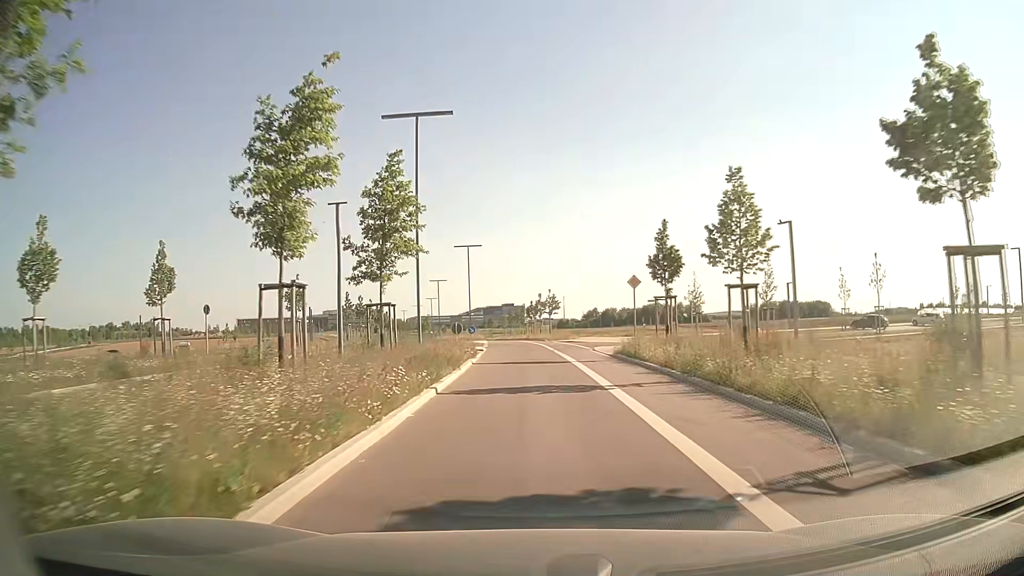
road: tertiary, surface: asphalt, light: Day
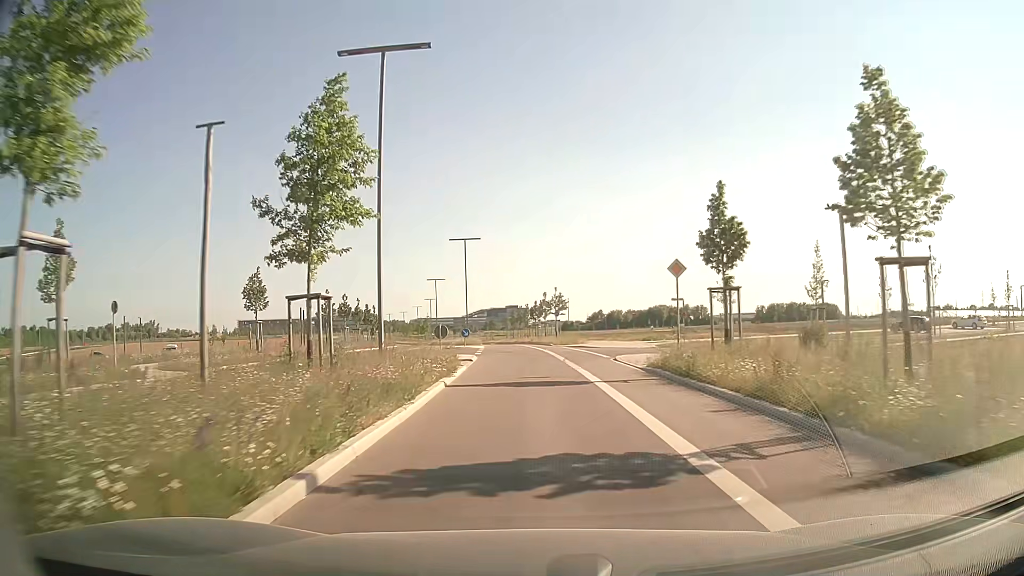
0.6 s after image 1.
(0.0, +7.4) m; 0°
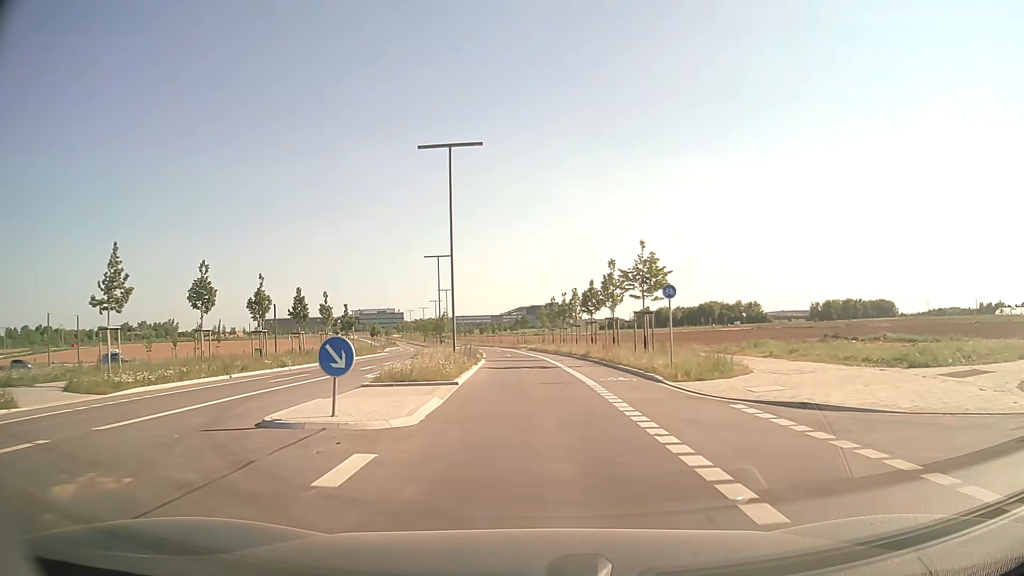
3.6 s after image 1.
(-1.0, +34.1) m; -3°
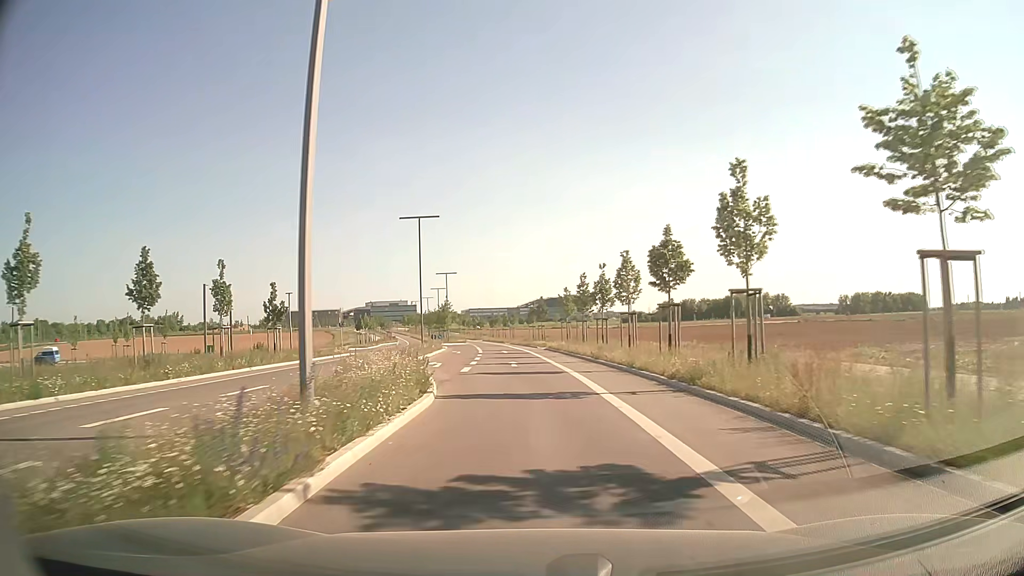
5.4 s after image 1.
(-0.4, +21.8) m; -2°
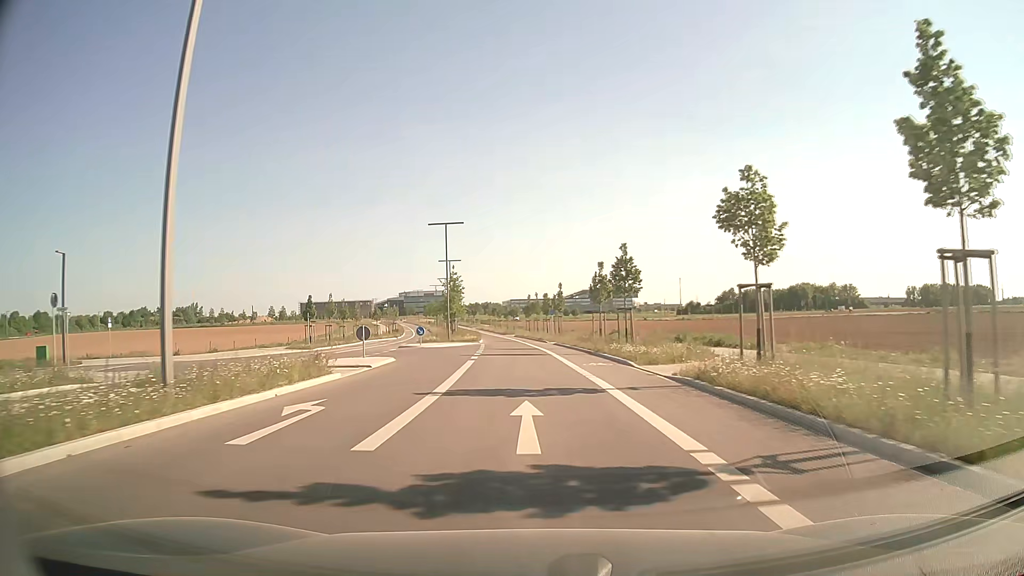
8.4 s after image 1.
(-1.4, +40.1) m; -4°
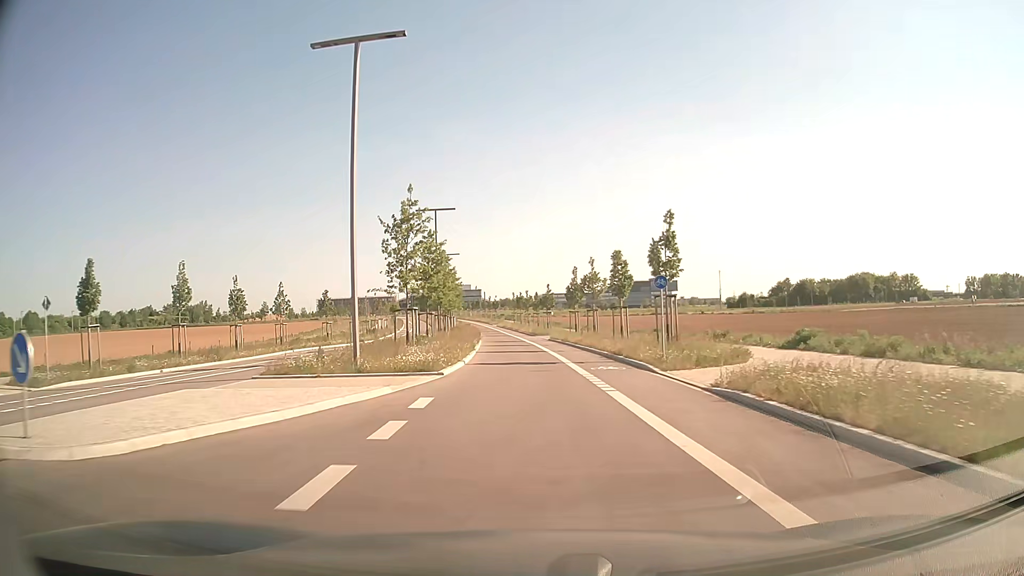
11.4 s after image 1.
(-1.3, +37.9) m; -3°
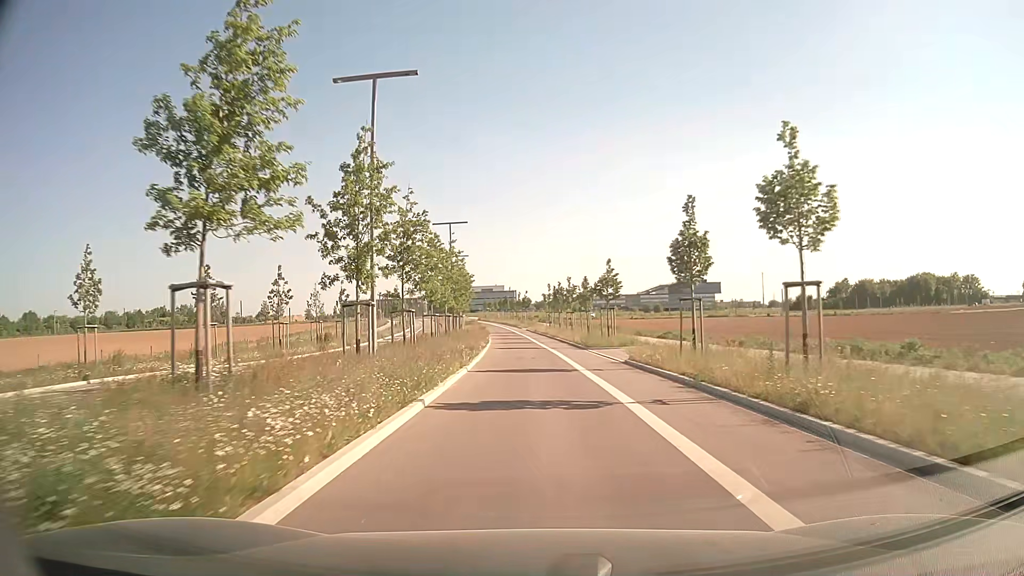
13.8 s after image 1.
(-0.8, +29.1) m; -3°
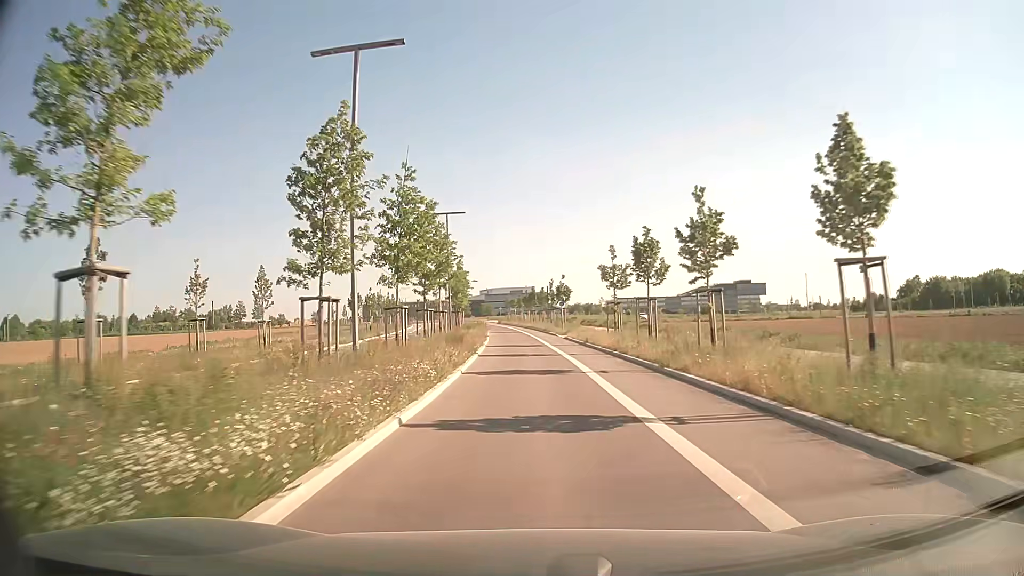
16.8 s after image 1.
(-0.8, +38.8) m; -3°
(0, +10) (0, +20) (0, +30) (-1, +40) (-2, +50) (-2, +60) (-3, +70) (-4, +80) (-5, +90) (-6, +100) m
